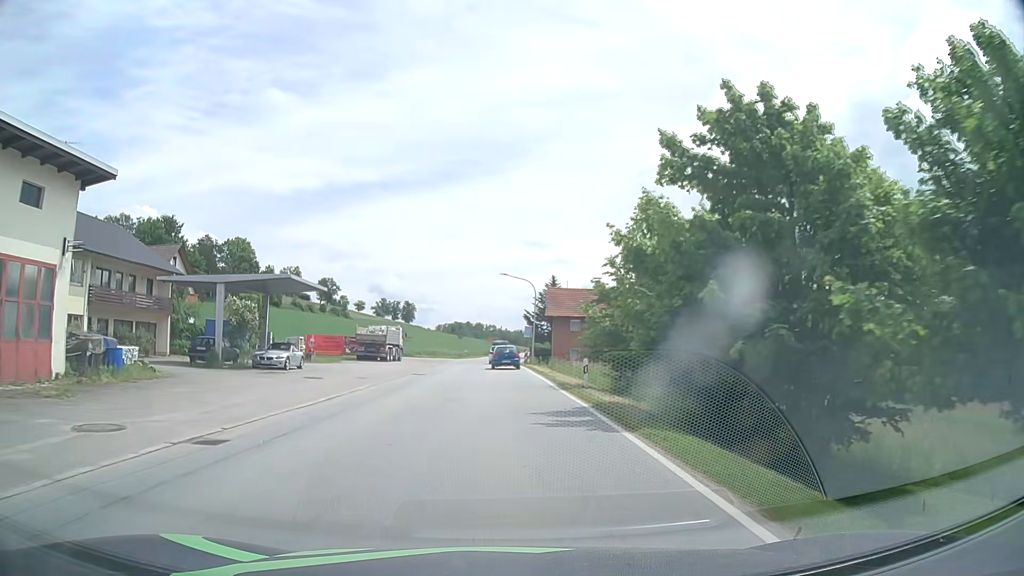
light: Day
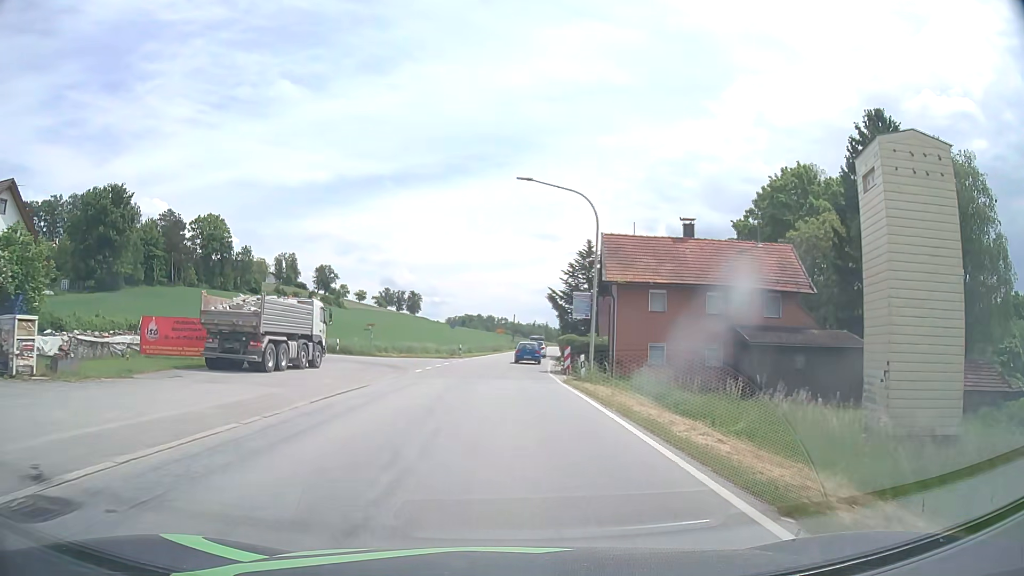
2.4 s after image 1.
(-0.3, +30.0) m; -1°
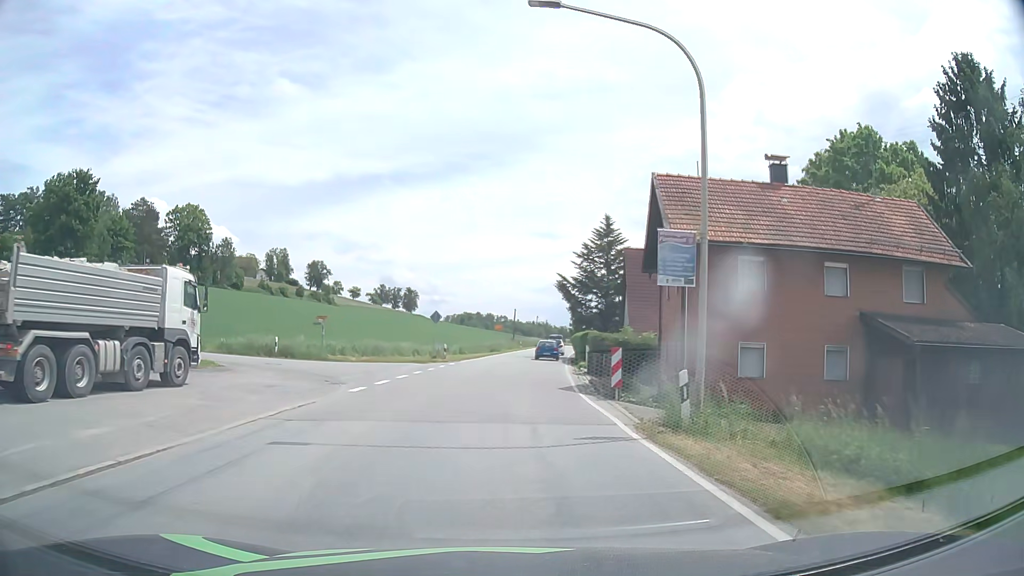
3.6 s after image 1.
(0.0, +13.3) m; 0°
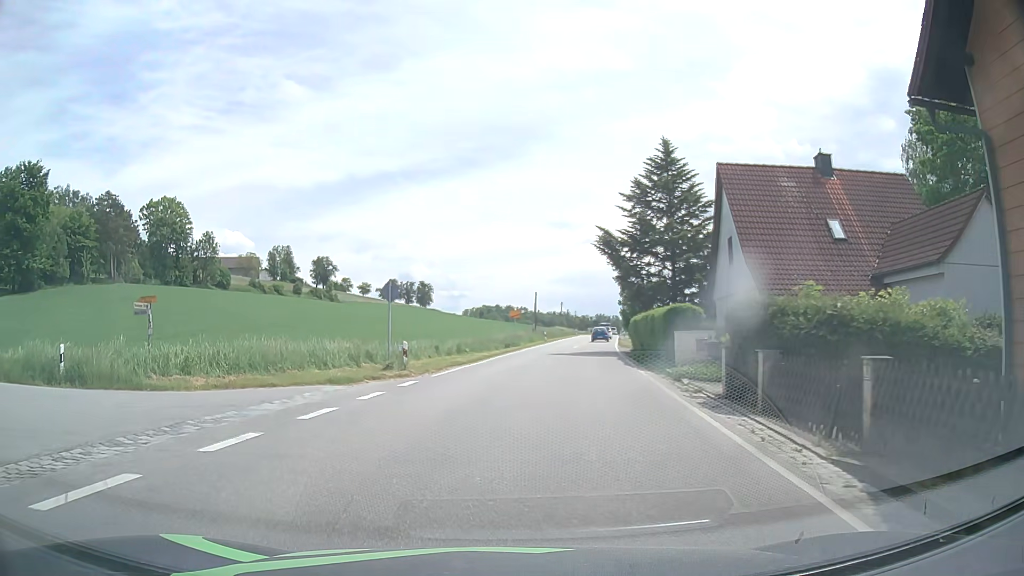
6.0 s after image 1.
(+0.2, +19.3) m; -1°
